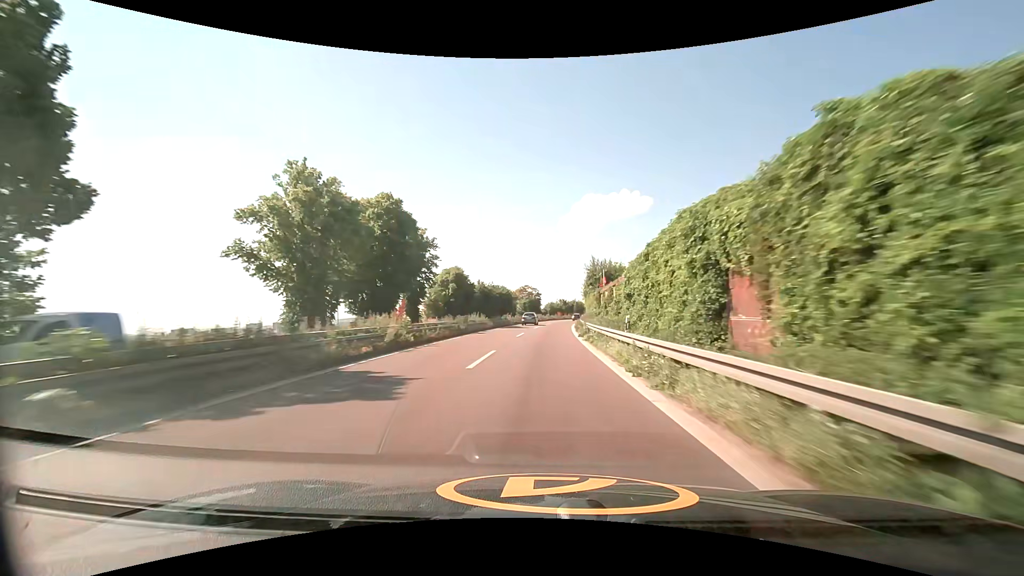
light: Day
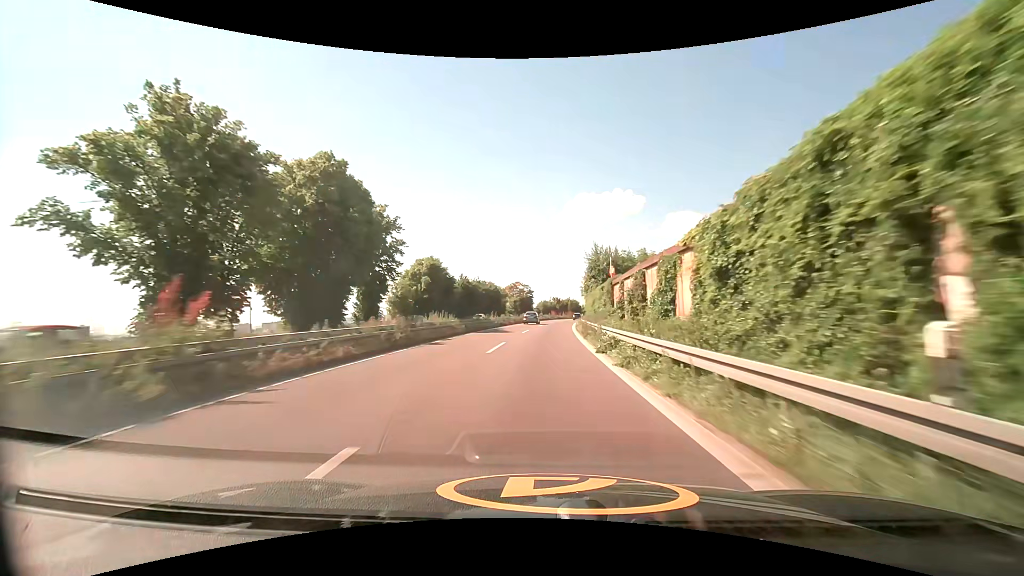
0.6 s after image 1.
(+0.1, +13.3) m; +1°
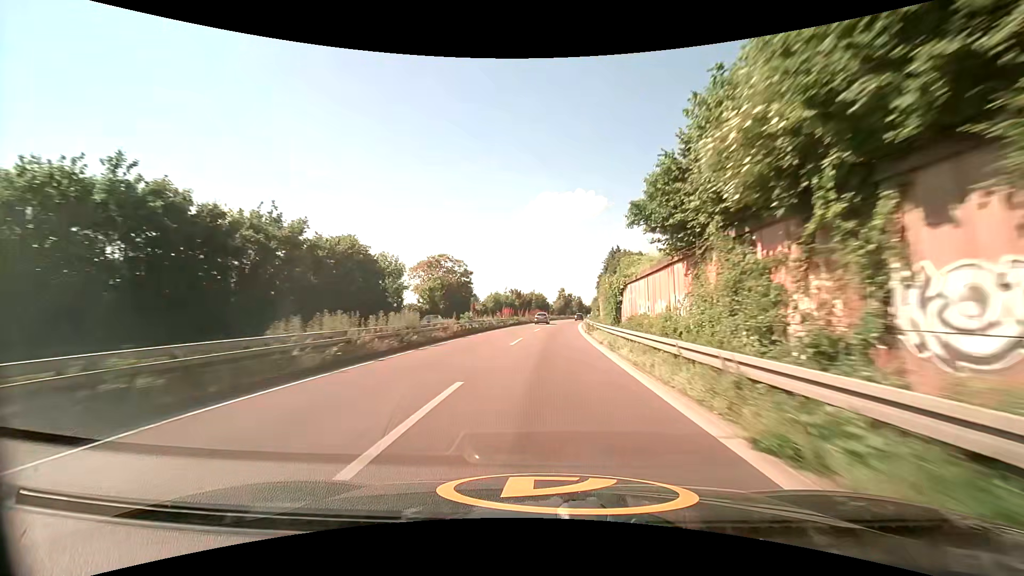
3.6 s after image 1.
(+2.3, +66.8) m; +4°
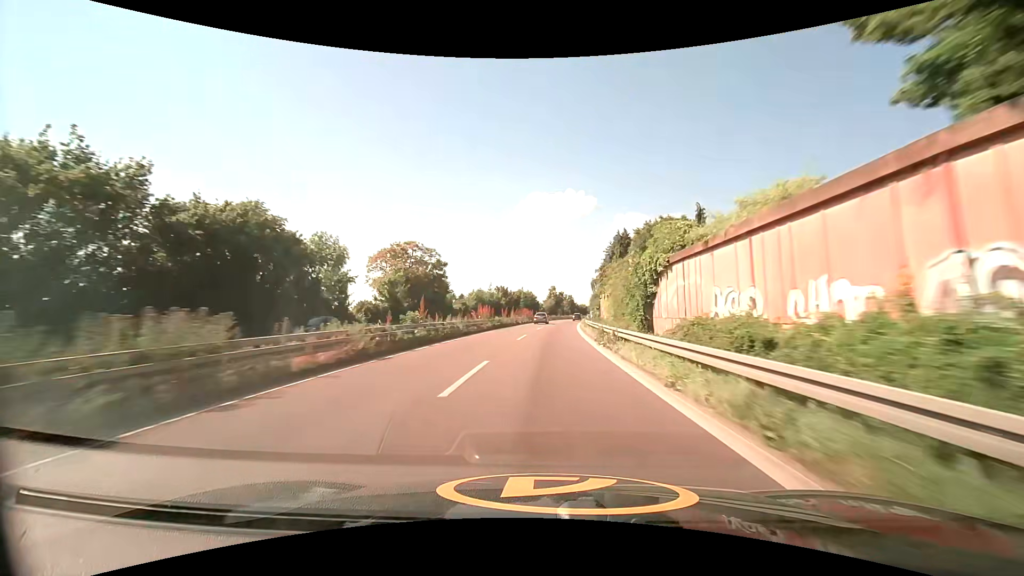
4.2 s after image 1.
(+0.2, +13.5) m; +2°
(0, +10) (0, +20) (+1, +30) (+1, +40) (+2, +50) (+2, +60) (+3, +70) (+4, +80) (+5, +90) (+6, +100) m
